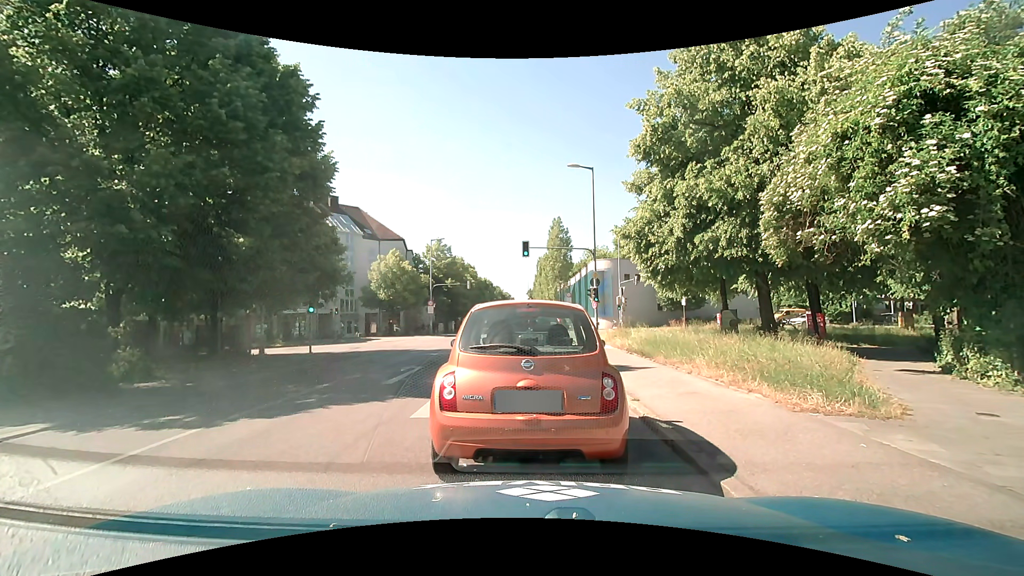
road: secondary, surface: asphalt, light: Day
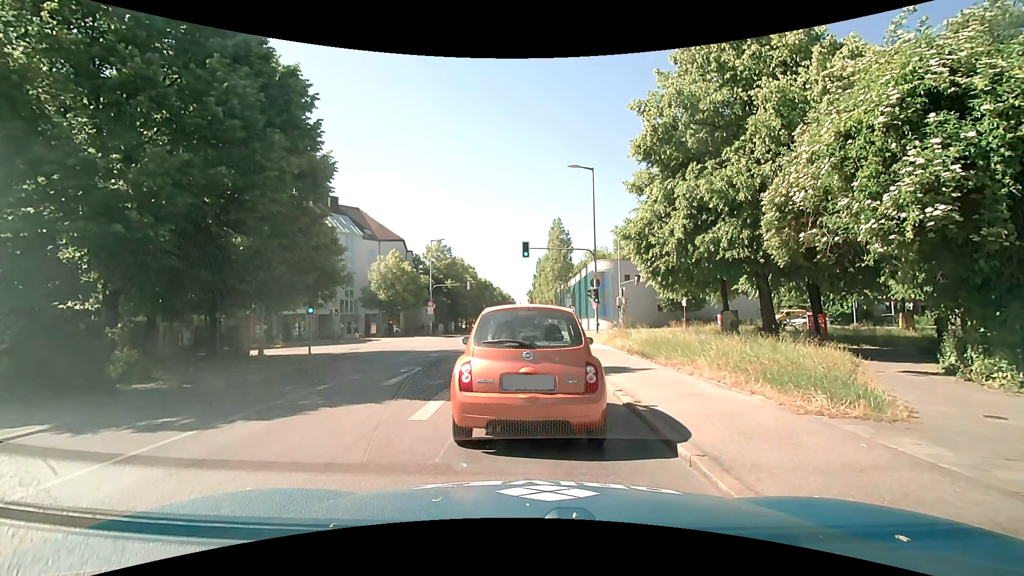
(0.0, +0.1) m; 0°
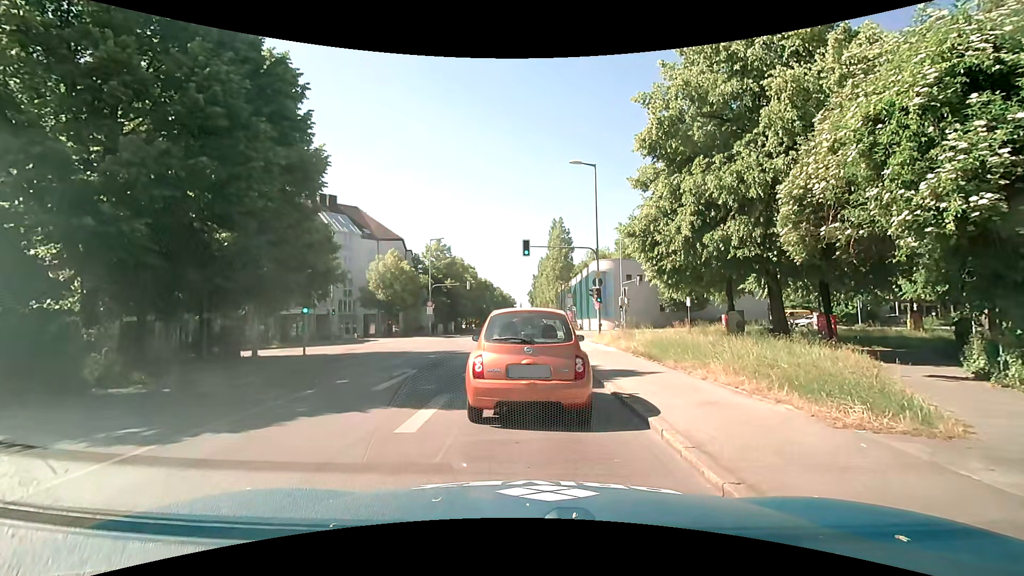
(0.0, +0.8) m; 0°
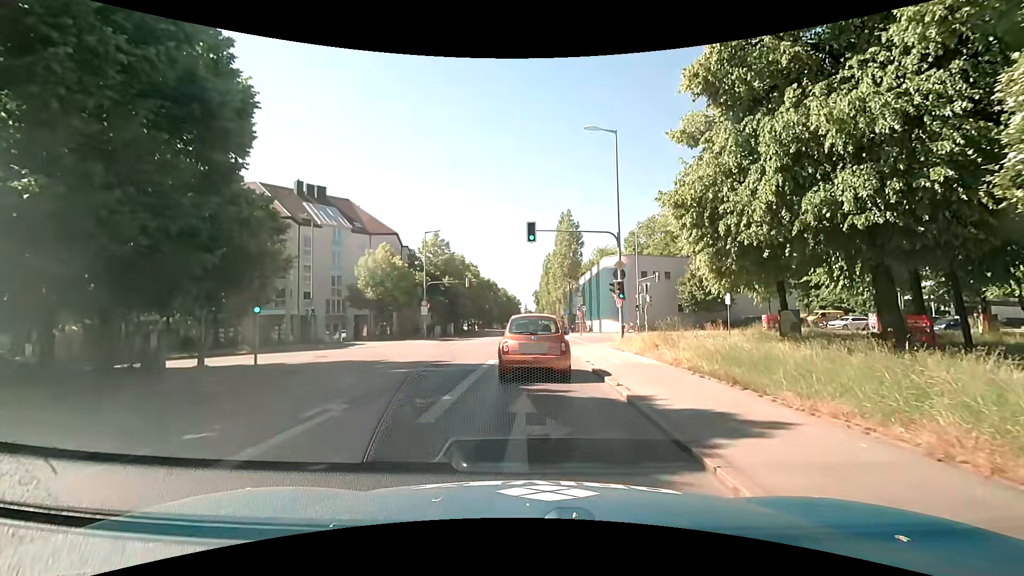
(+0.2, +5.7) m; +1°
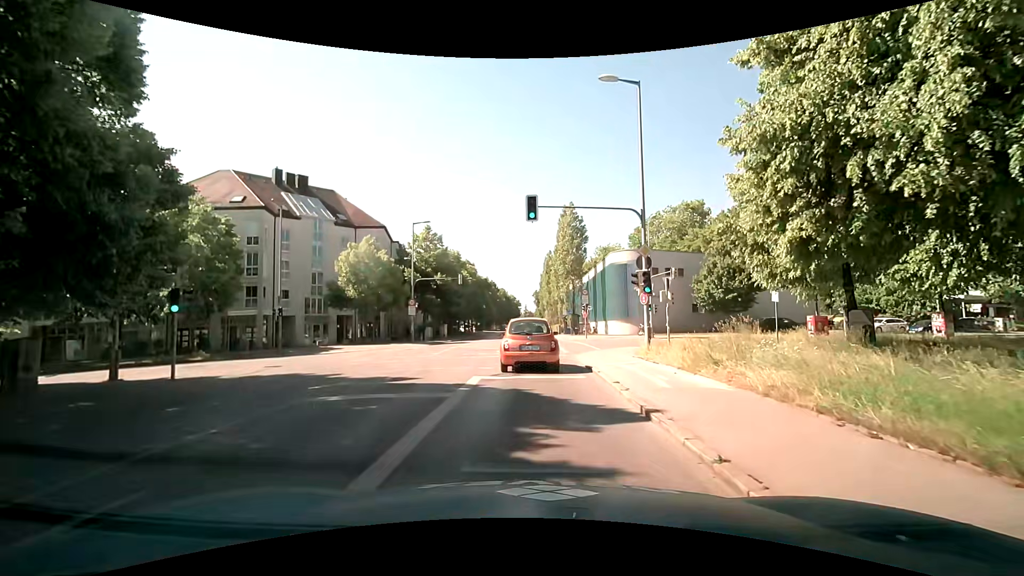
(0.0, +5.3) m; +1°
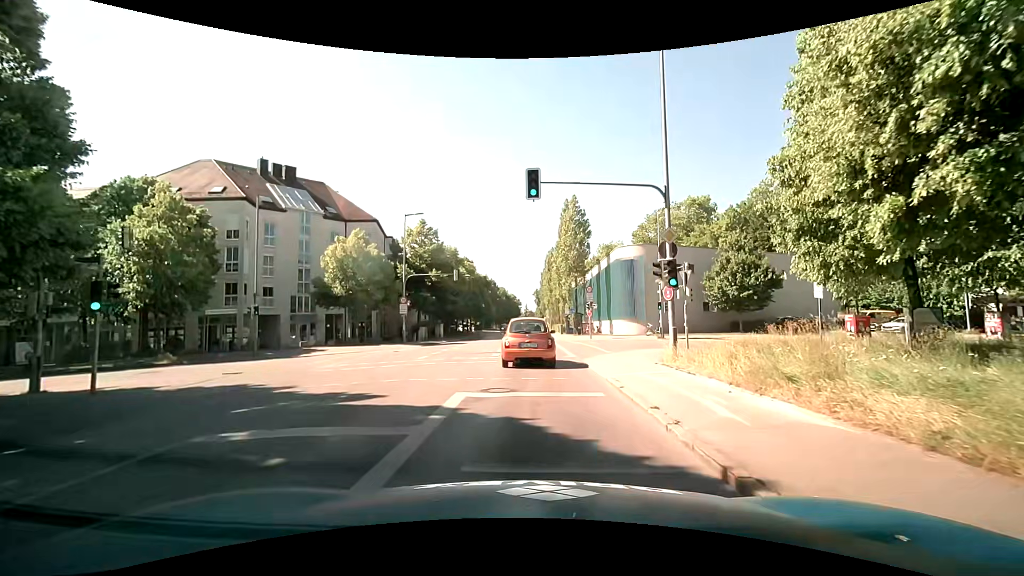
(0.0, +3.2) m; 0°
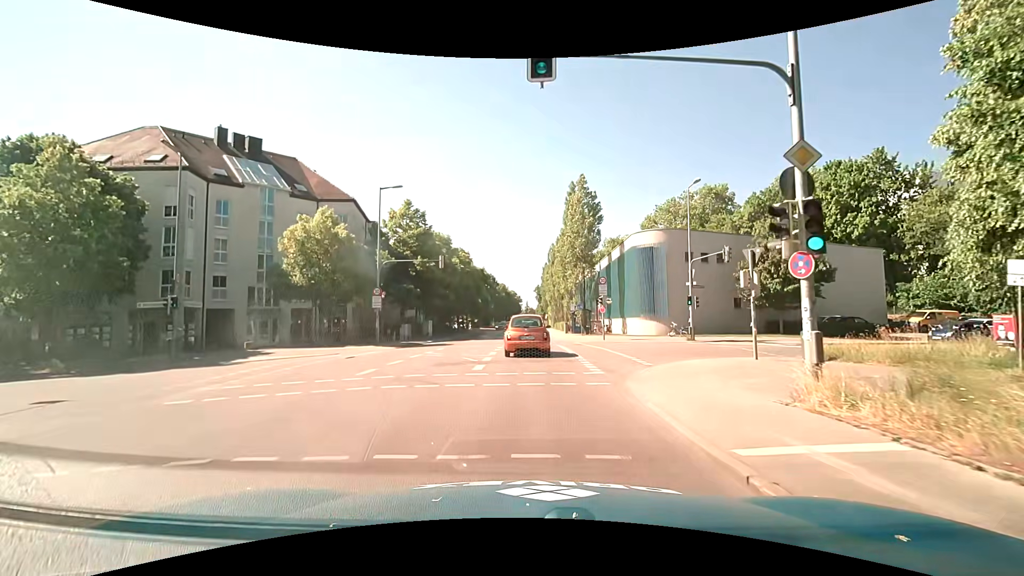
(-0.1, +7.5) m; 0°
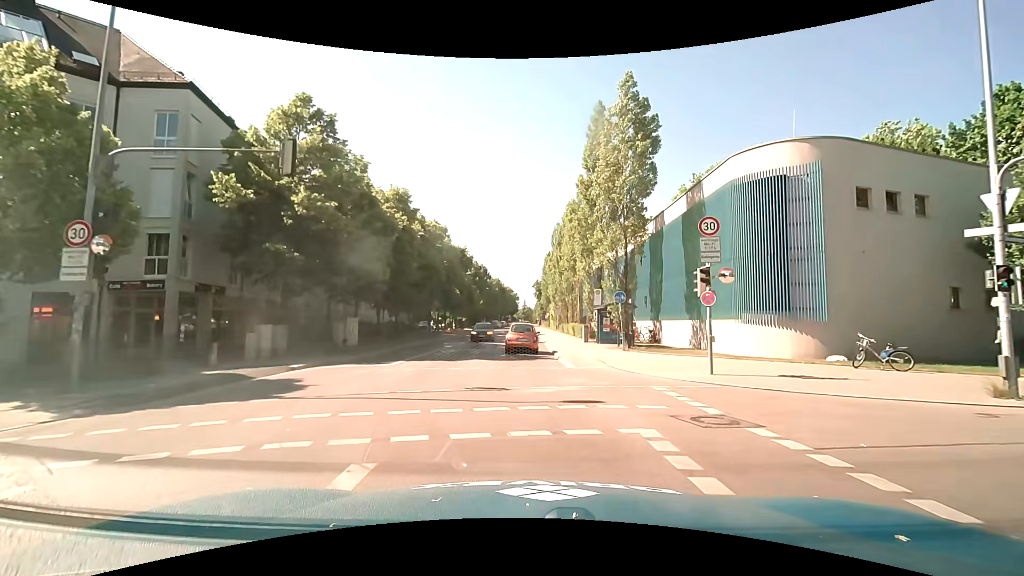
(-0.1, +22.2) m; -1°
(0, +10) (0, +20) (0, +30) (0, +40) (0, +50) (0, +60) (-1, +70) (-1, +80) (-1, +90) (0, +100) m
